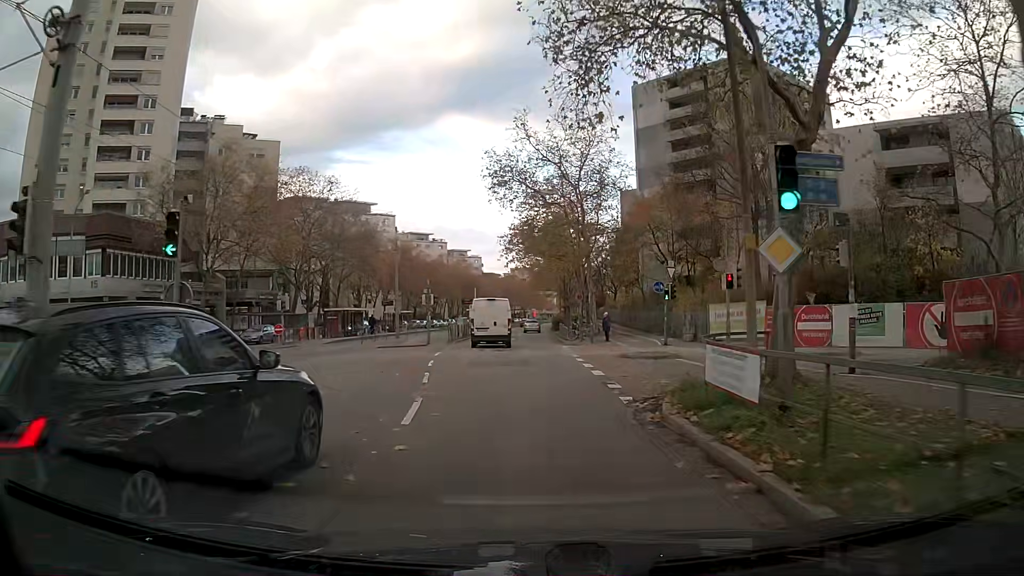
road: tertiary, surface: asphalt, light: Day
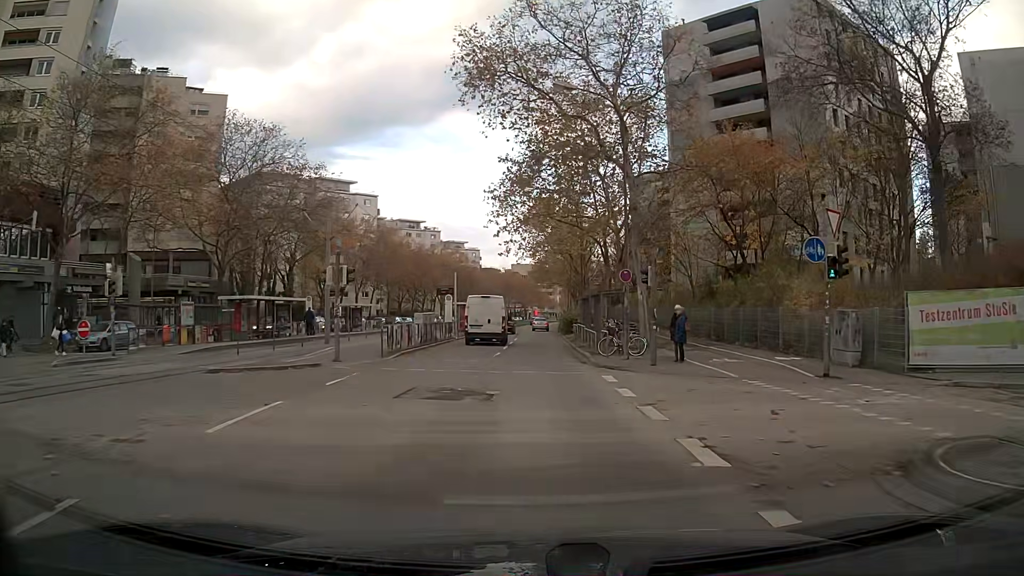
(-0.1, +19.6) m; 0°
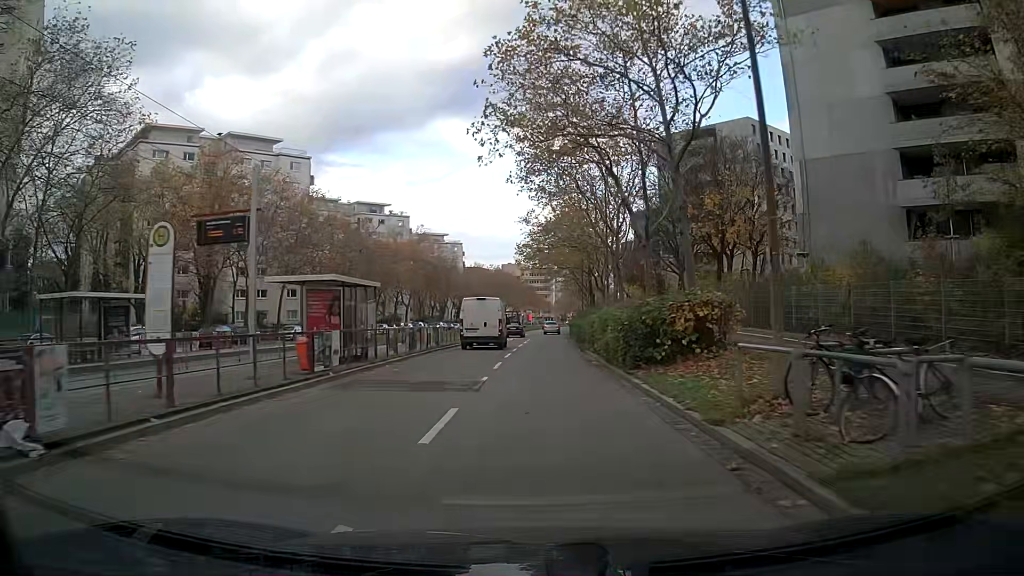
(+0.1, +36.0) m; +1°
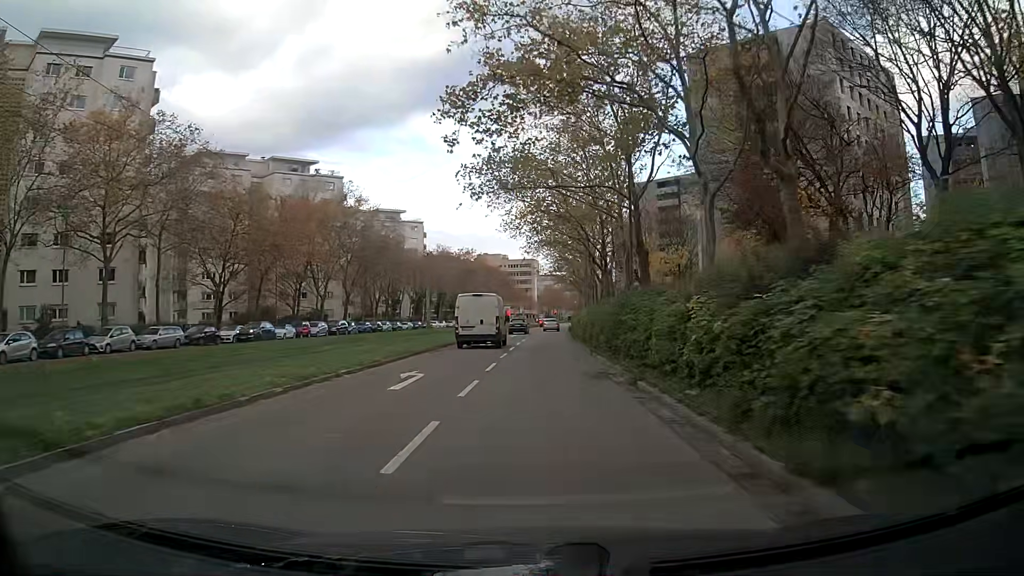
(+0.5, +38.1) m; +2°
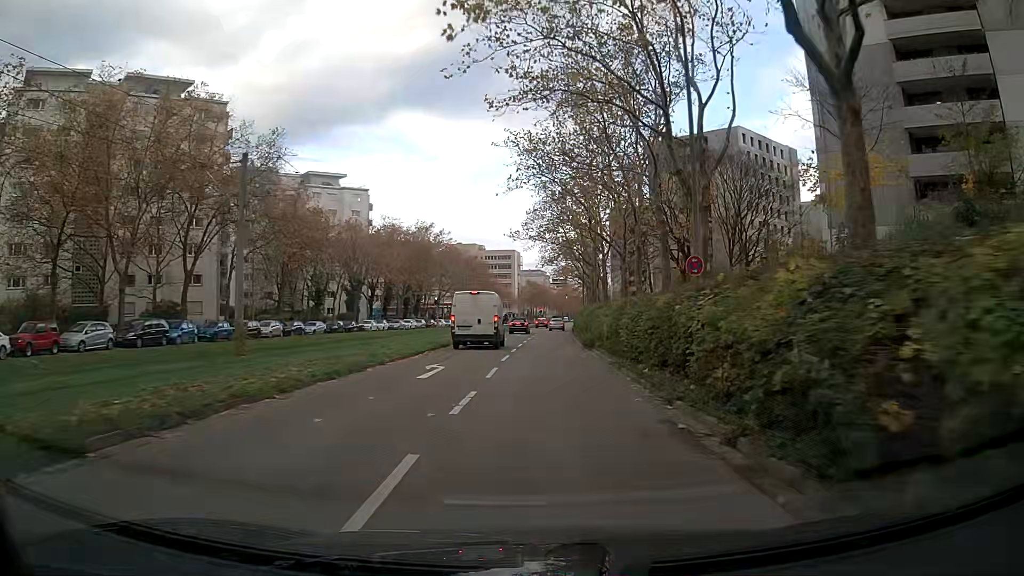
(+0.6, +38.0) m; +2°
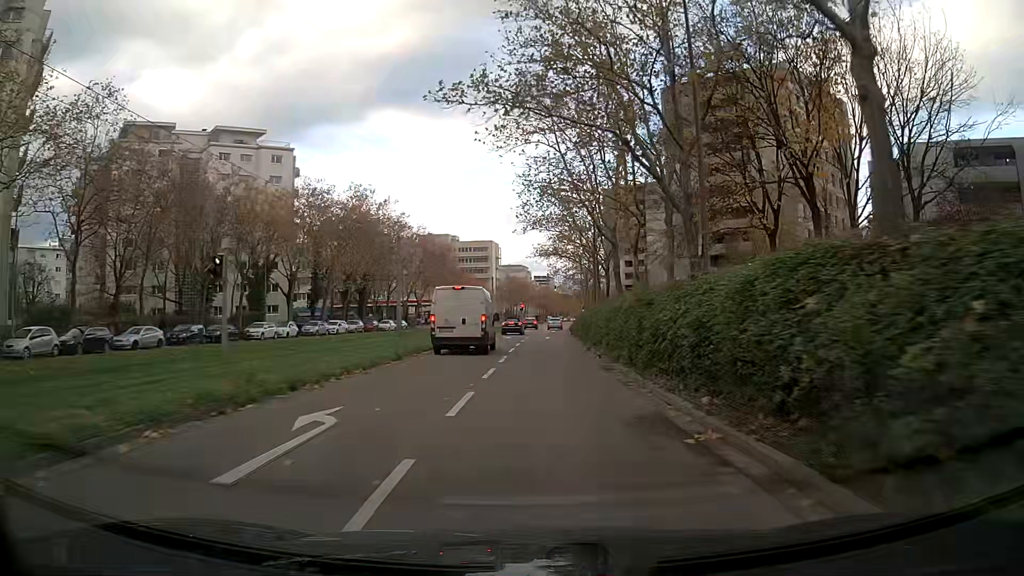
(+0.4, +30.1) m; +1°
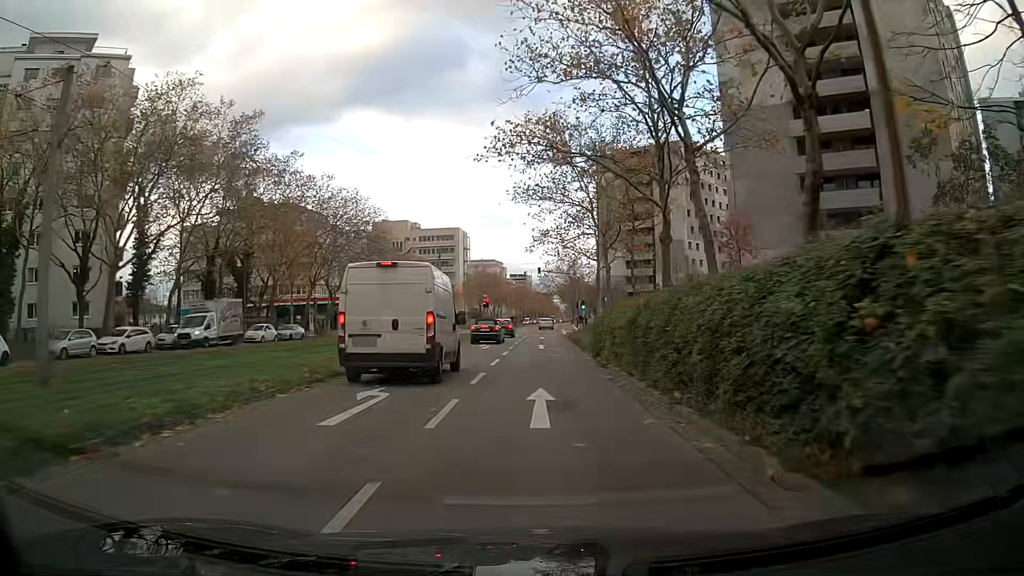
(+0.4, +36.9) m; +2°
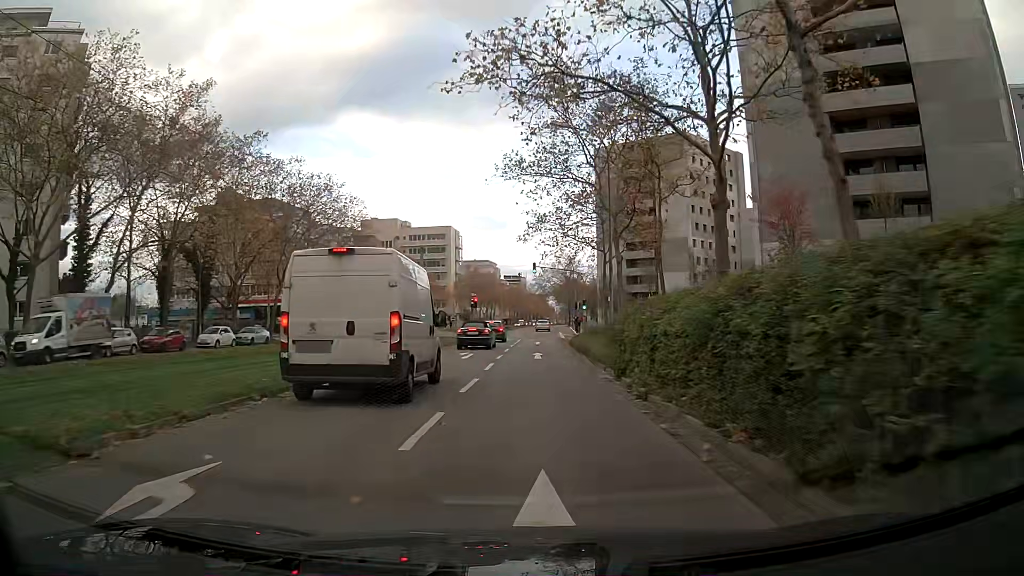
(+0.1, +7.3) m; +1°
